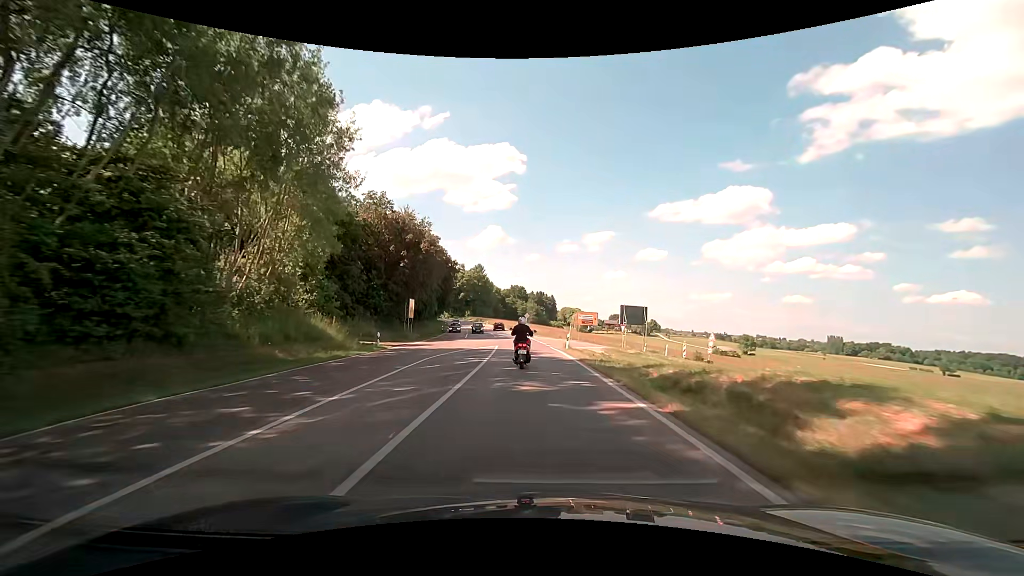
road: secondary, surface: asphalt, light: Day
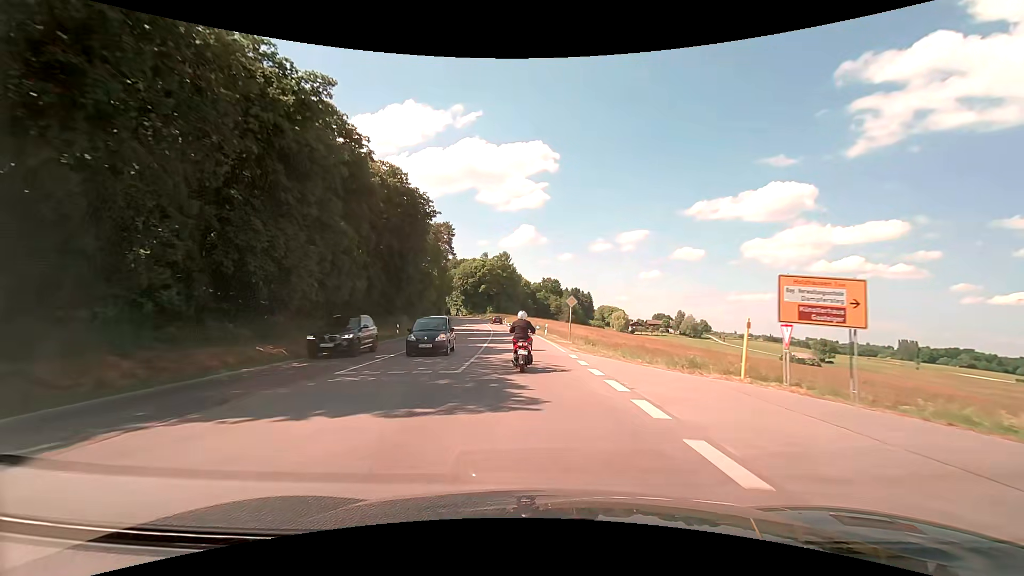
(-1.5, +42.9) m; -4°
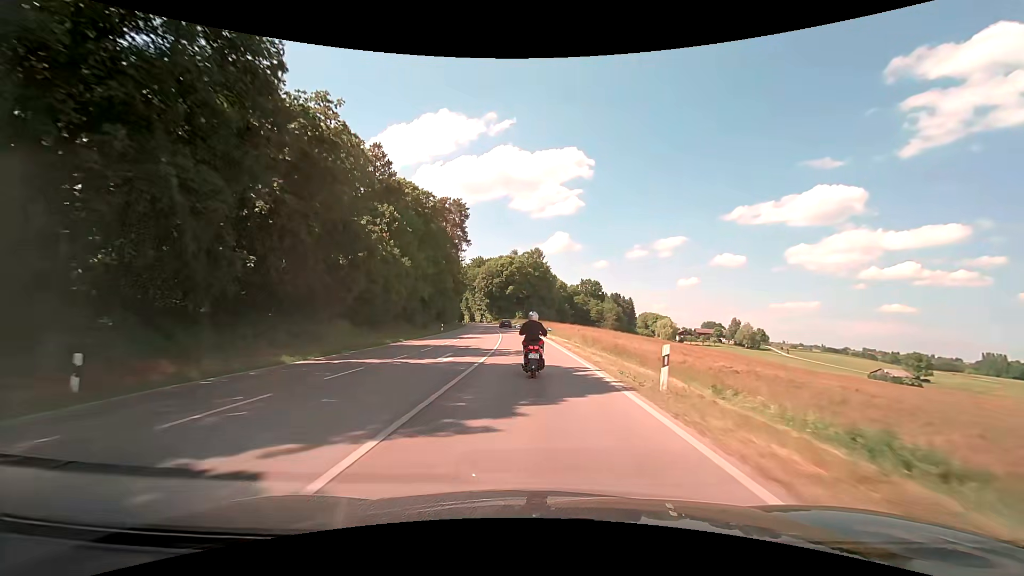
(-1.0, +31.2) m; -4°
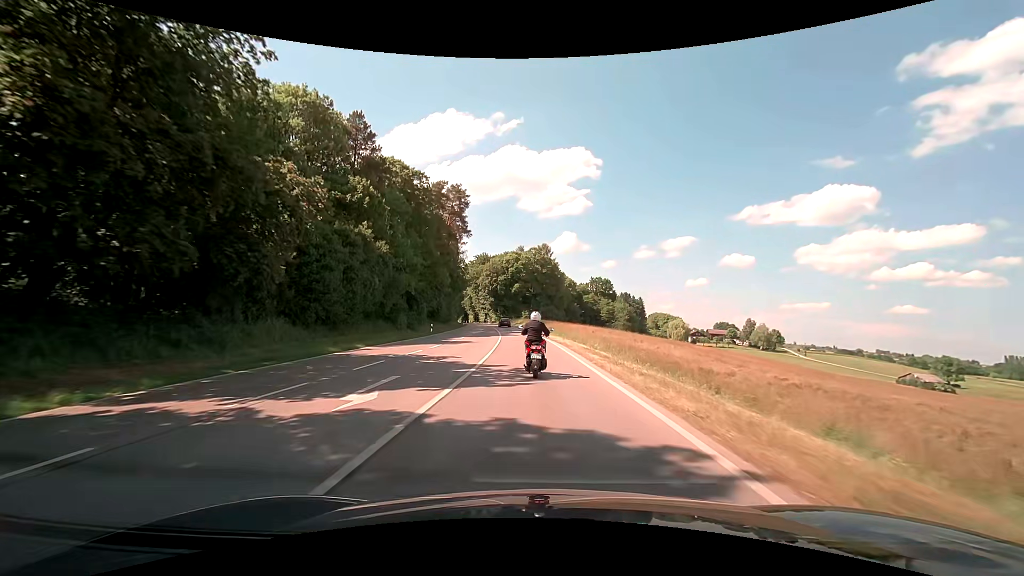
(-0.1, +10.1) m; -1°
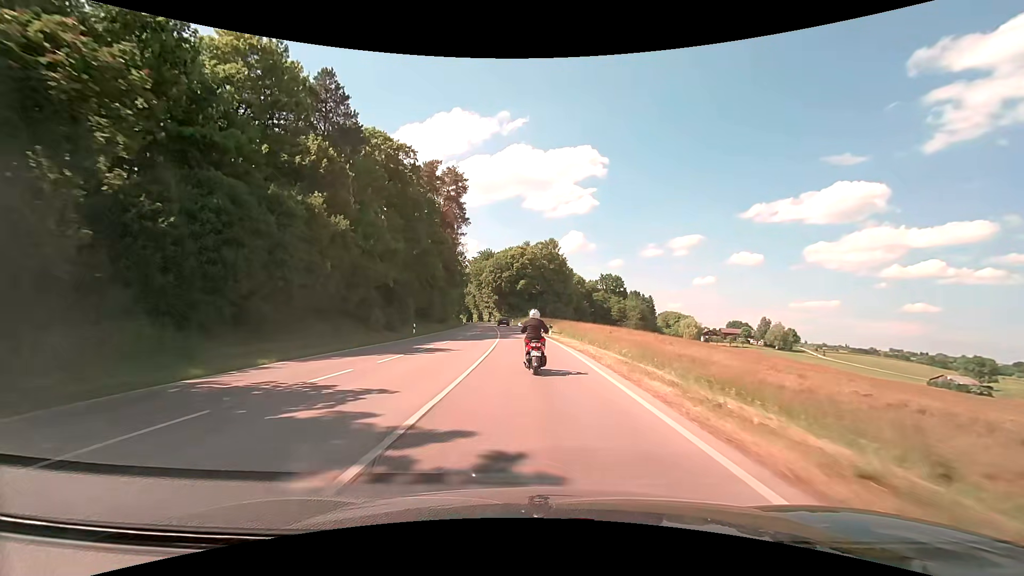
(0.0, +9.9) m; 0°
(0, +10) (0, +20) (-1, +30) (-2, +40) (-2, +50) (-3, +60) (-4, +70) (-6, +80) (-7, +90) (-8, +100) m
